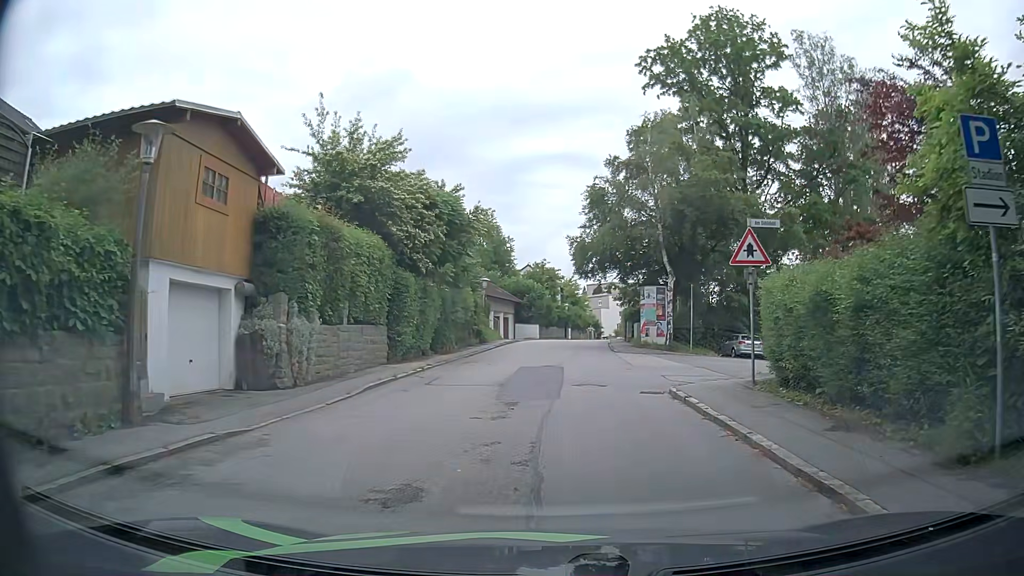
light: Day
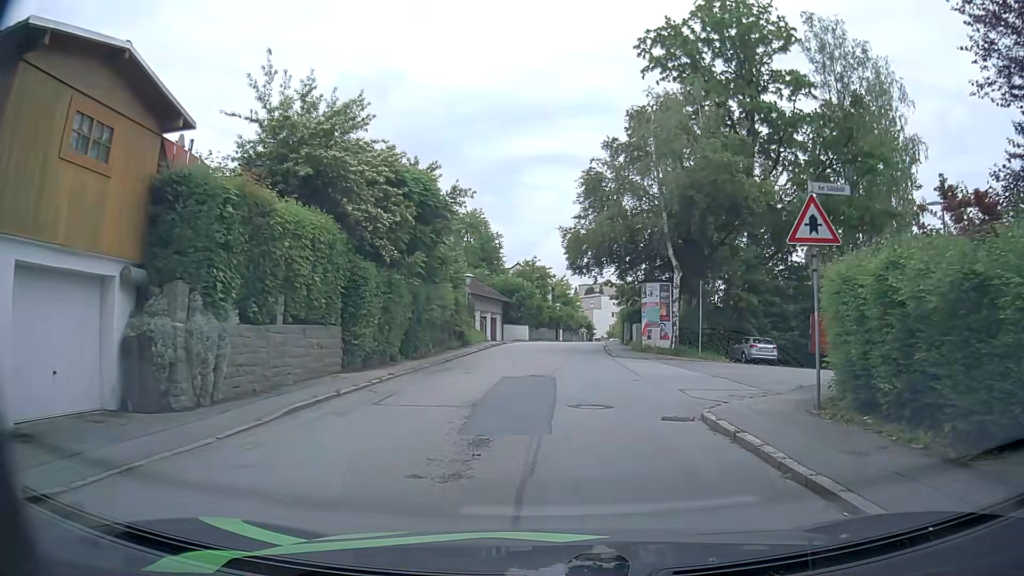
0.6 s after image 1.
(0.0, +3.8) m; +1°
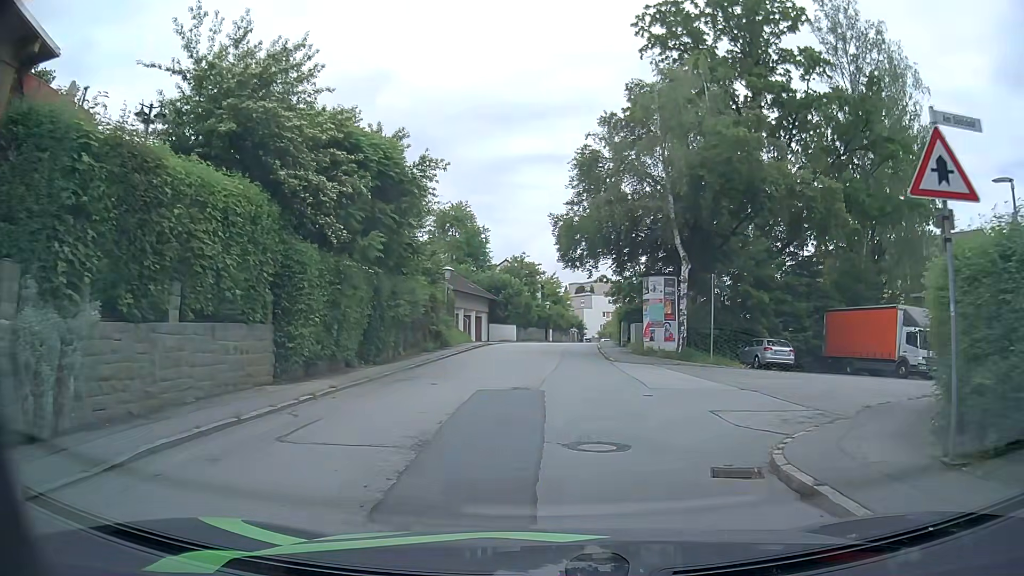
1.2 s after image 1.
(+0.1, +3.9) m; +2°
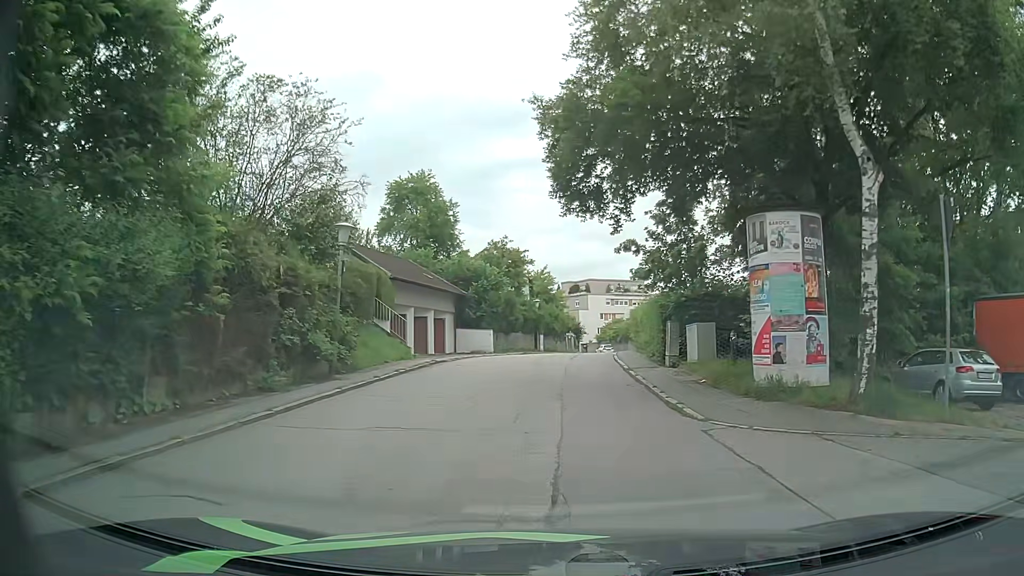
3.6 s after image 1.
(+0.1, +15.8) m; 0°
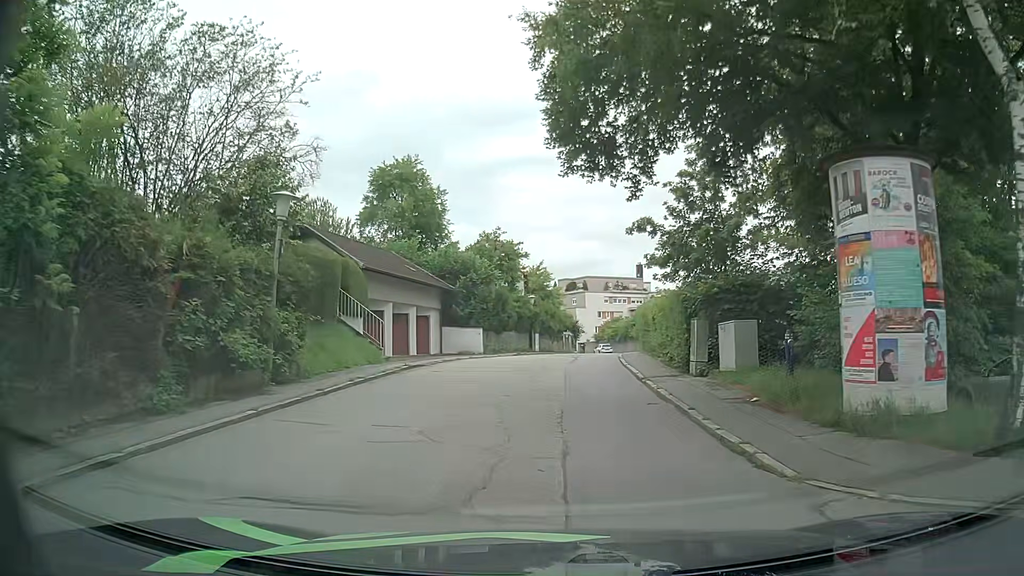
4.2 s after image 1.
(0.0, +4.0) m; +1°
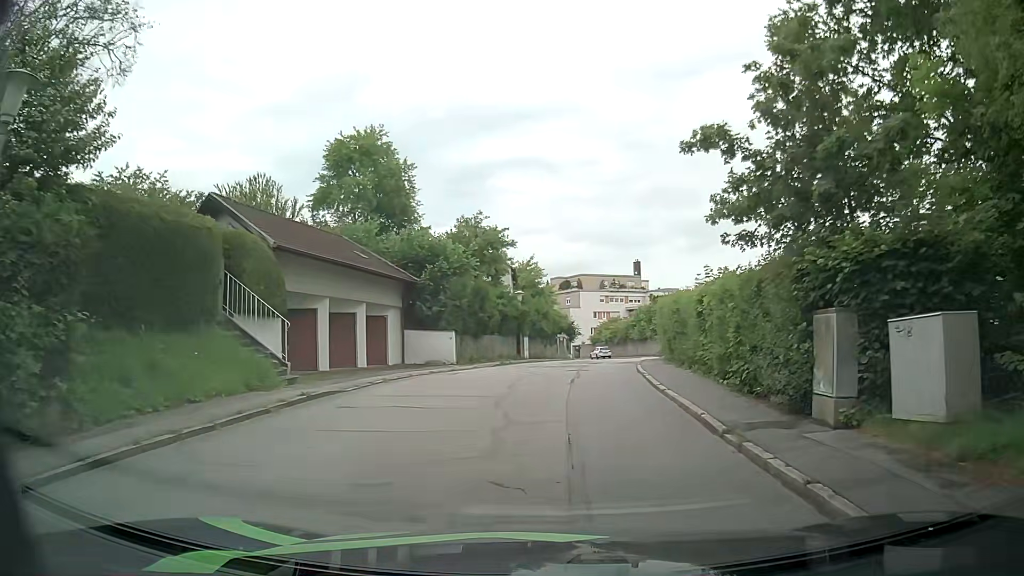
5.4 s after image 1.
(0.0, +8.0) m; -1°
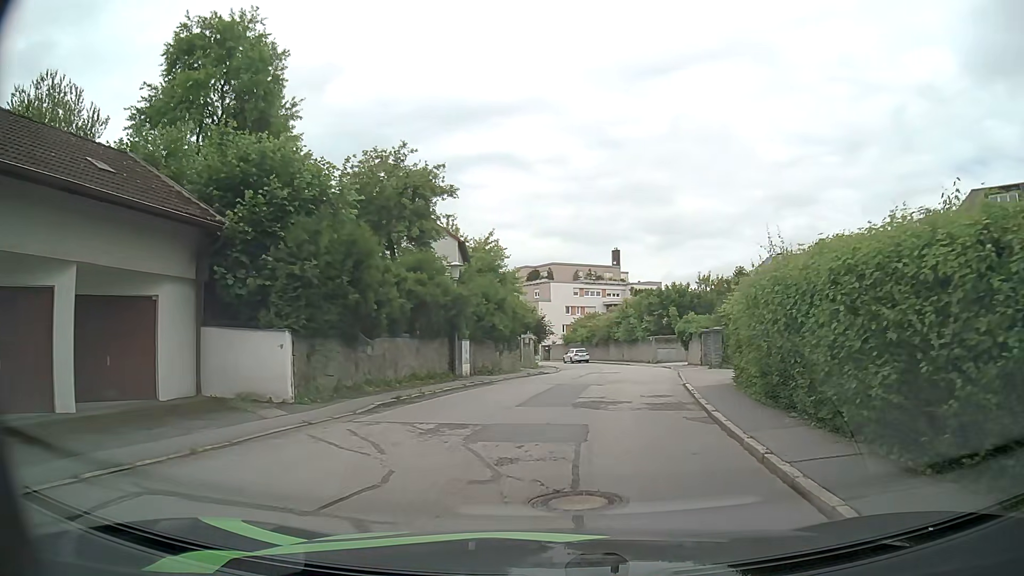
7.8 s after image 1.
(+0.6, +15.7) m; +3°
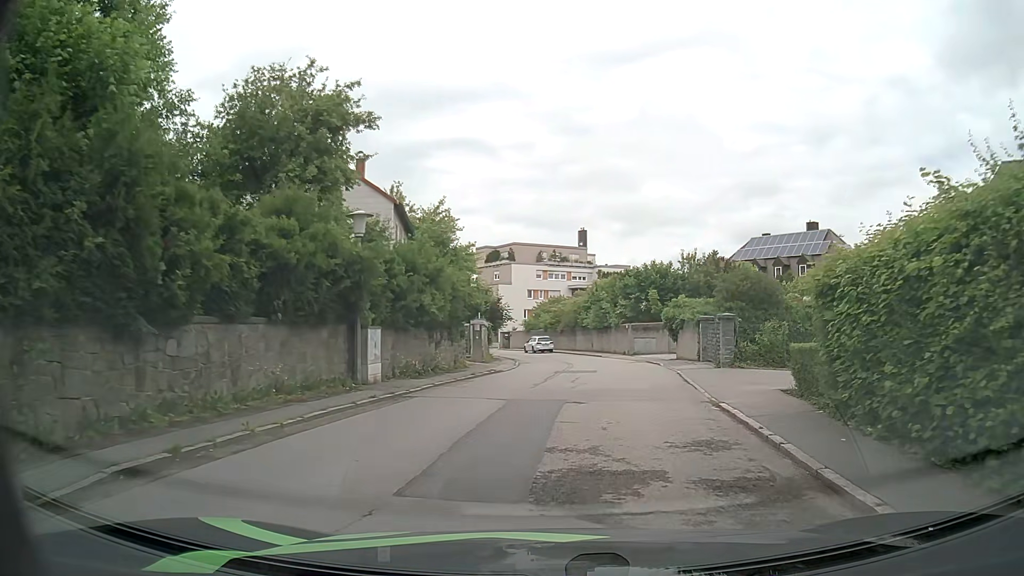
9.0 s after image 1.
(+0.2, +7.8) m; +3°
